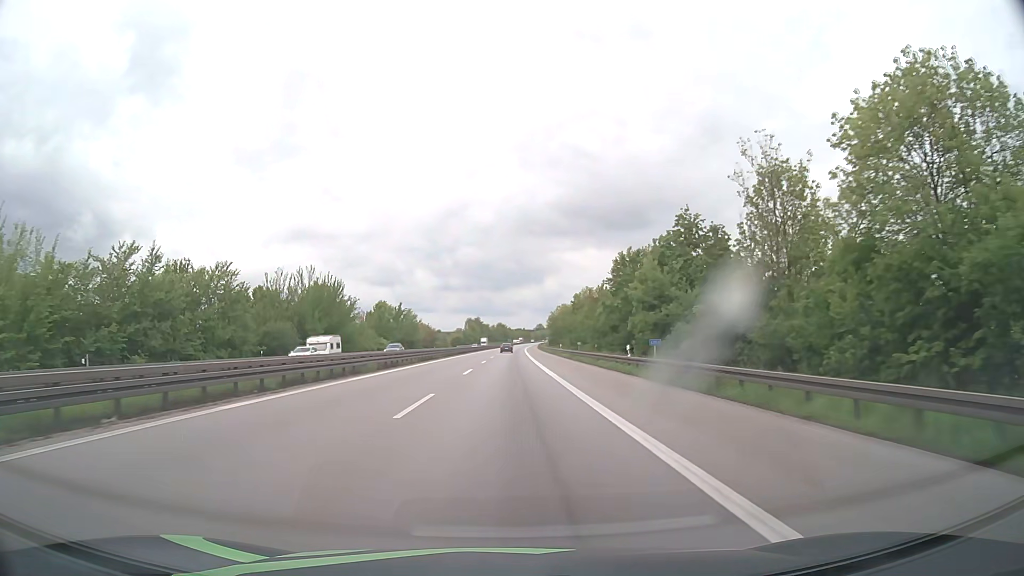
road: motorway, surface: asphalt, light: Day
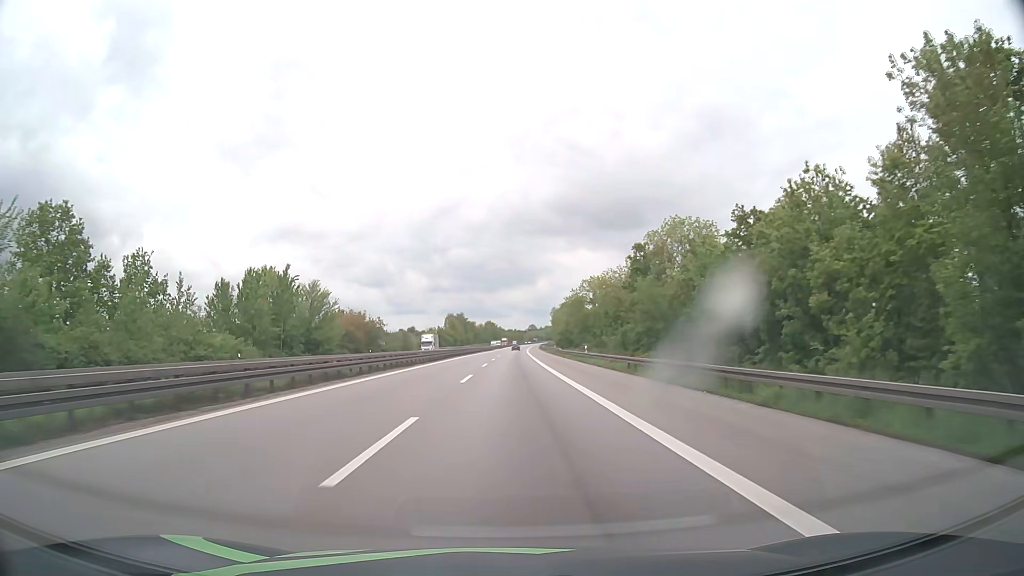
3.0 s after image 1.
(+0.3, +78.4) m; +1°
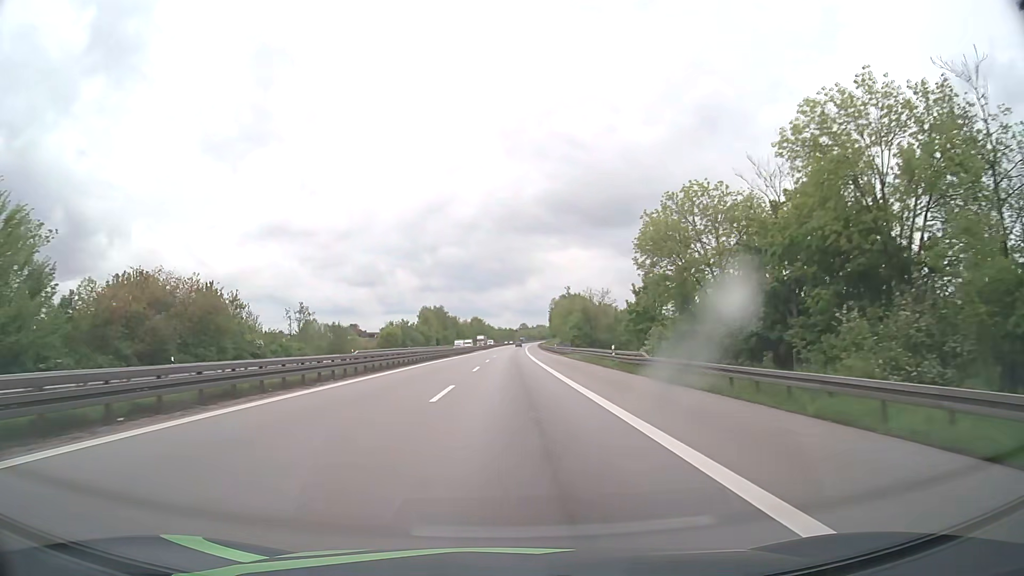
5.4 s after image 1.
(+0.5, +63.1) m; +1°
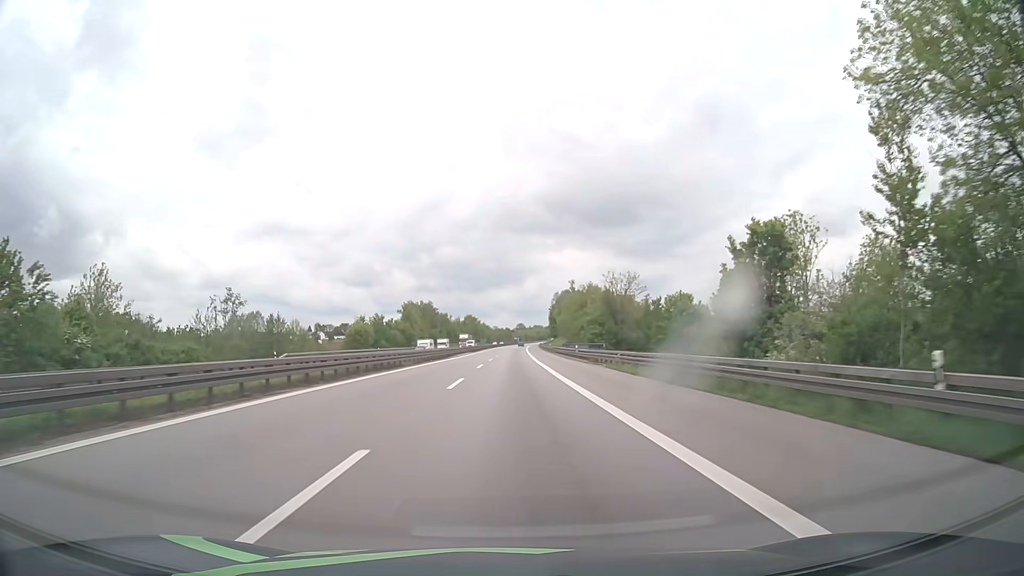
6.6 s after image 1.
(+0.1, +31.6) m; 0°
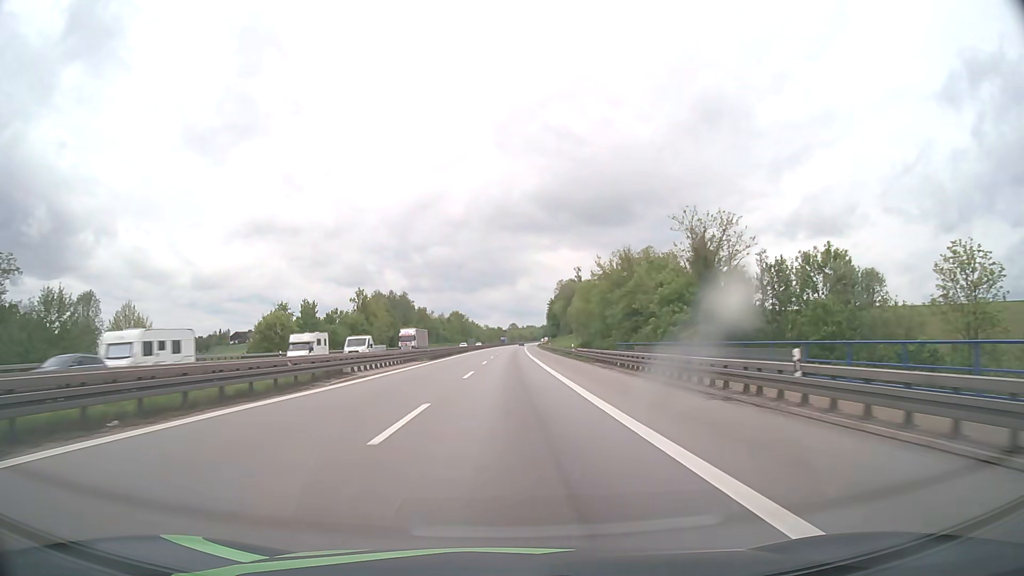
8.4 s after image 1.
(+0.2, +47.5) m; +1°
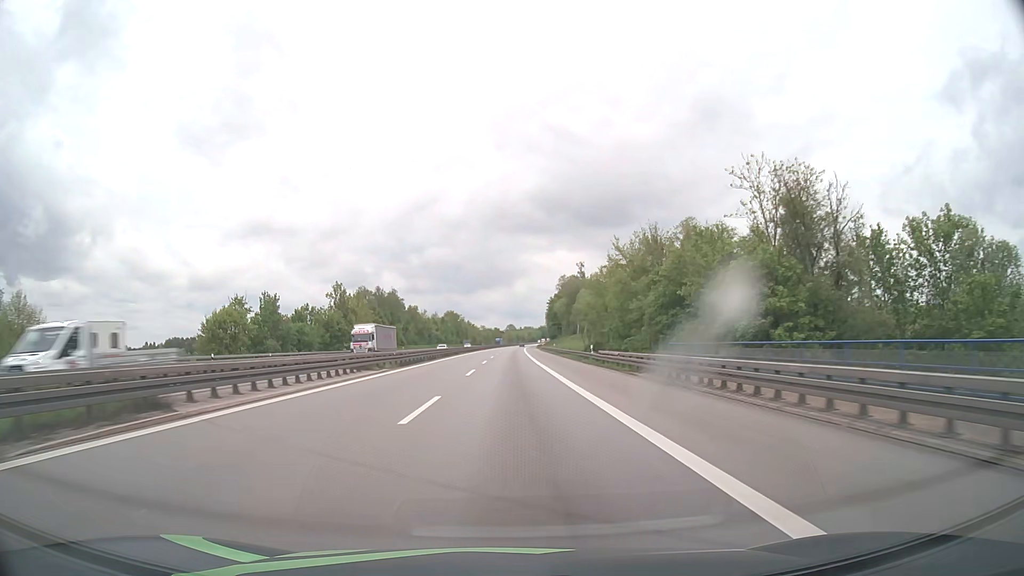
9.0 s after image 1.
(+0.1, +16.0) m; 0°
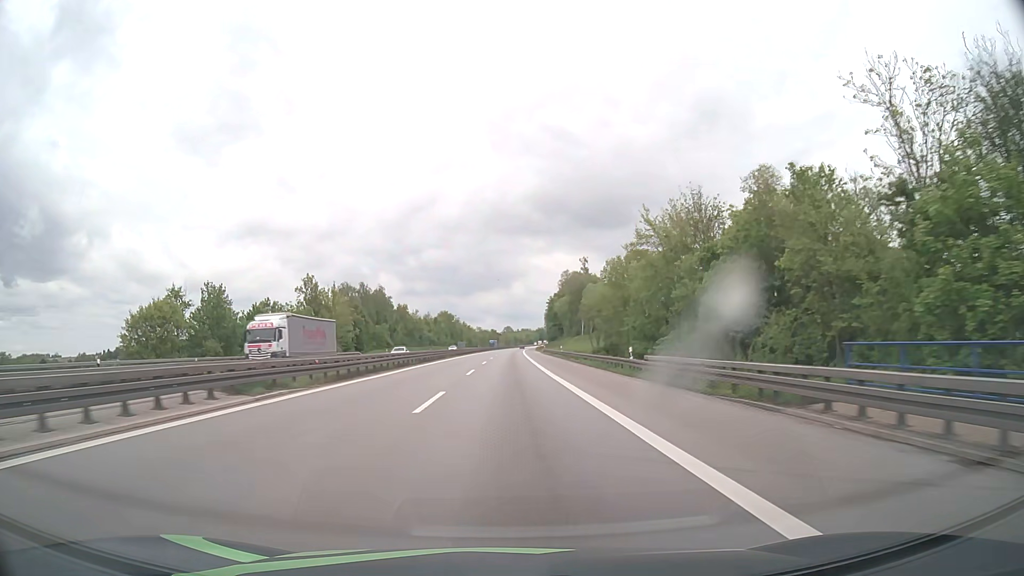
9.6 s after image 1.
(0.0, +16.1) m; 0°
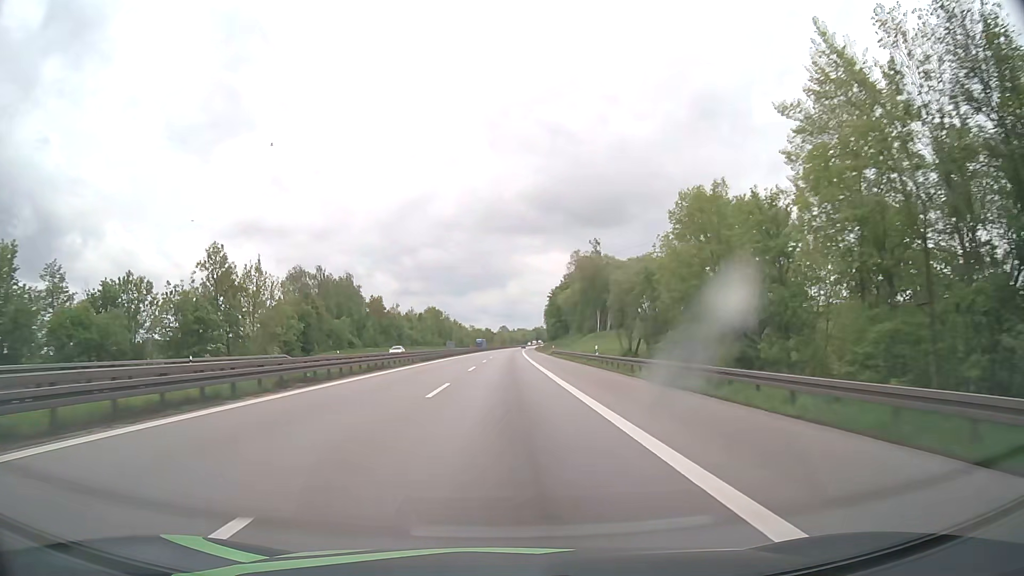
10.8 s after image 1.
(+0.1, +33.0) m; 0°
(0, +10) (0, +20) (0, +30) (0, +40) (0, +50) (0, +60) (0, +70) (0, +80) (+1, +90) (+1, +100) m
